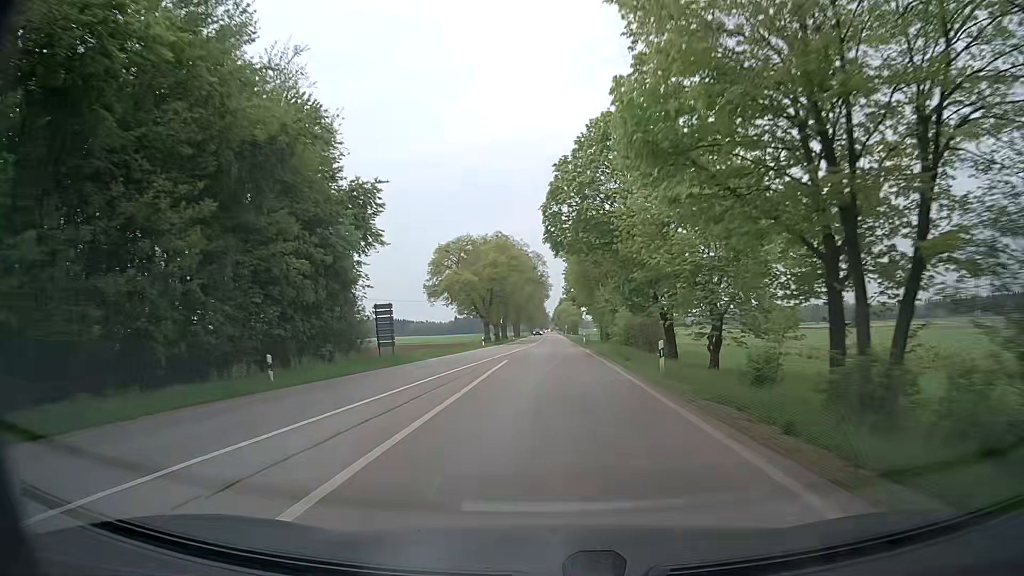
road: secondary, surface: asphalt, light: Day
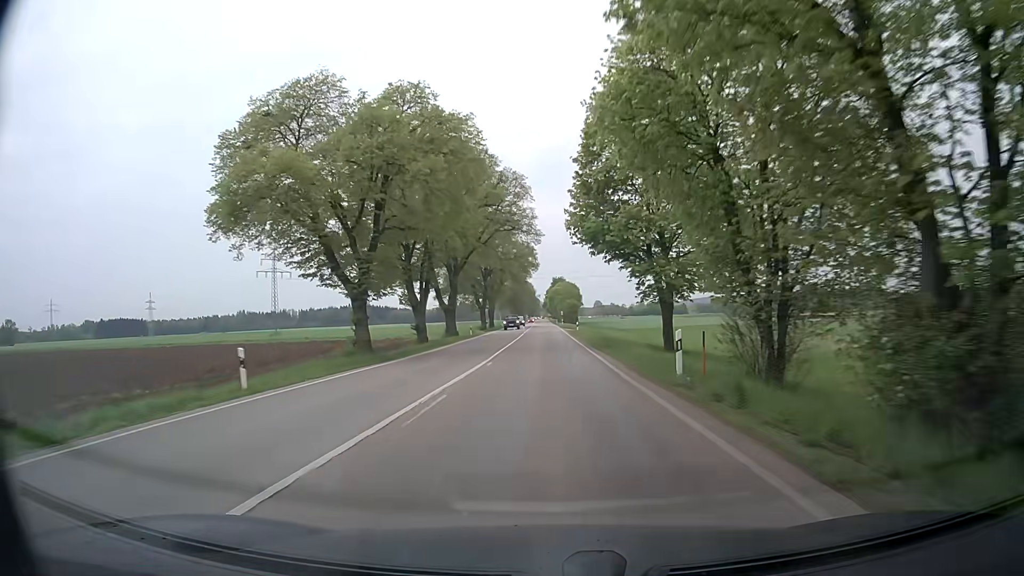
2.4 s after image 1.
(+0.3, +51.7) m; +1°
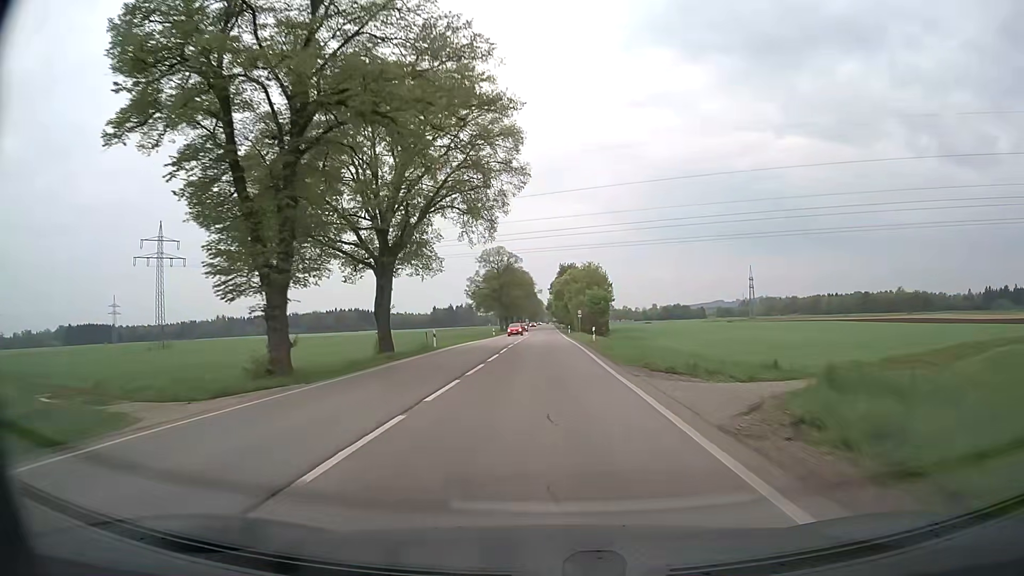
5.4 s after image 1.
(-0.2, +68.7) m; -1°
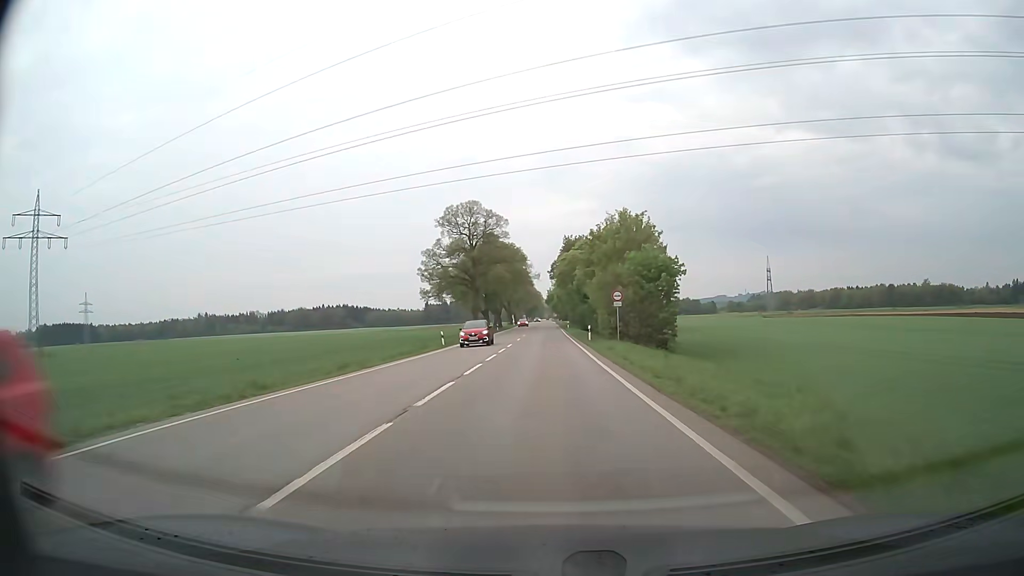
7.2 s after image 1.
(+0.2, +43.0) m; 0°
(0, +10) (0, +20) (0, +30) (0, +40) (0, +50) (0, +60) (0, +70) (0, +80) (0, +90) (0, +100) m
